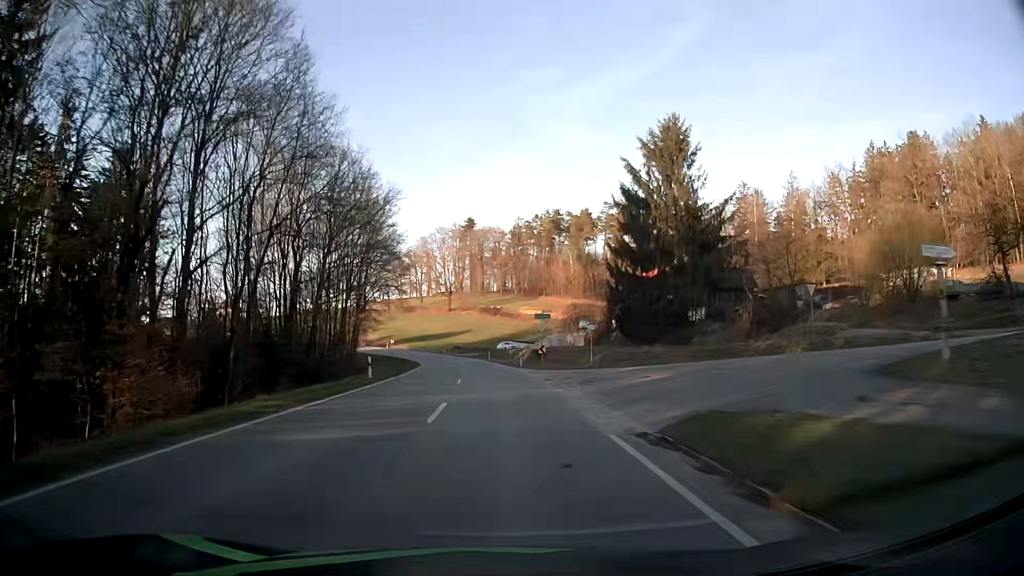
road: secondary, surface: asphalt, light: Day
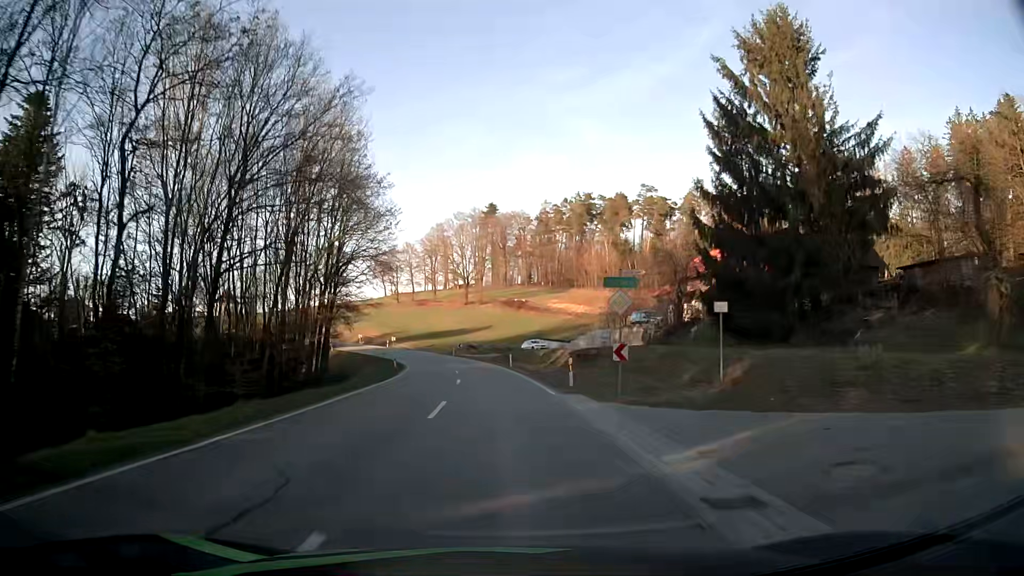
(-0.4, +23.0) m; -2°
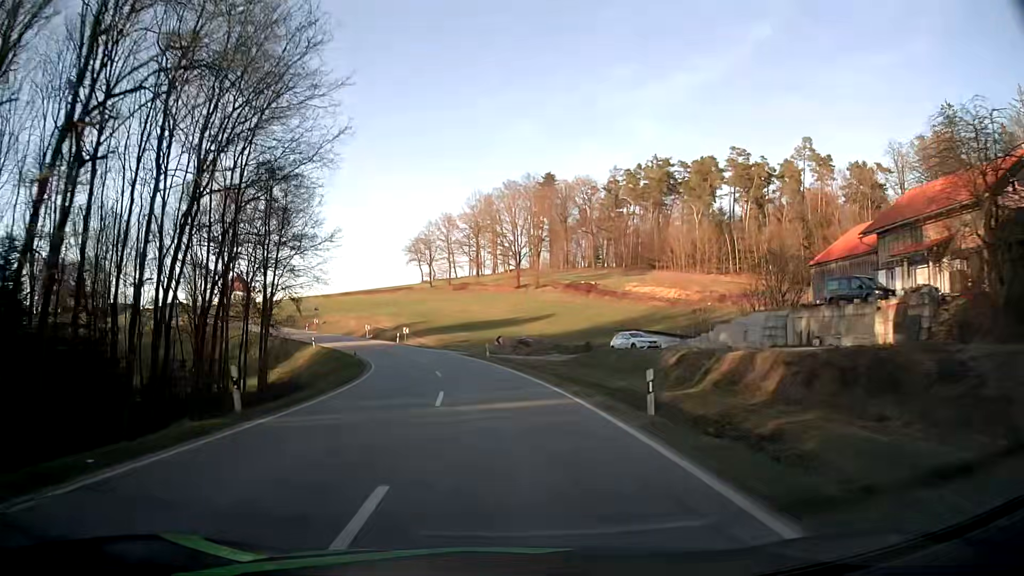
(-1.2, +34.7) m; -4°
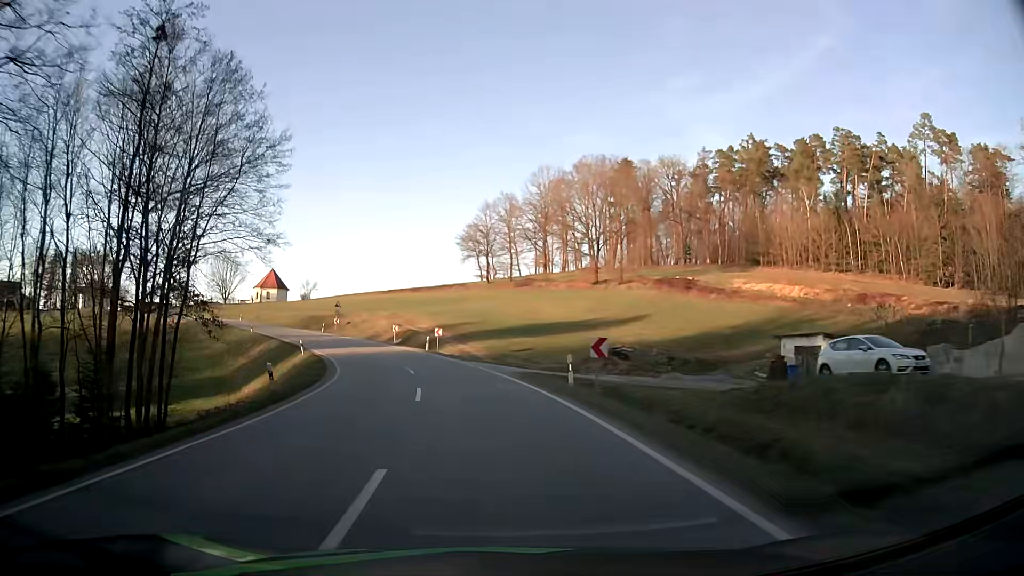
(-1.0, +23.0) m; -6°
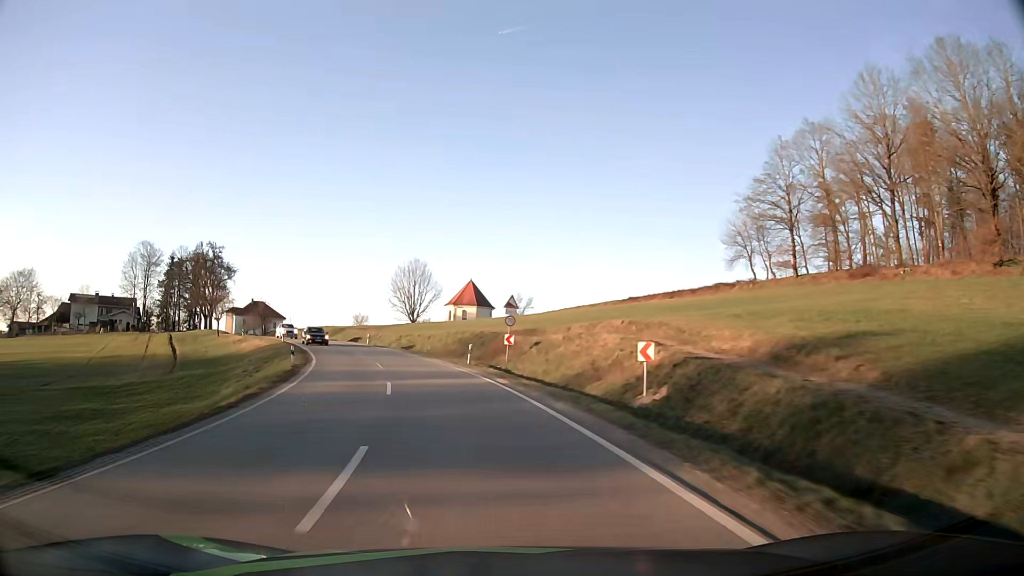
(-6.8, +44.5) m; -20°
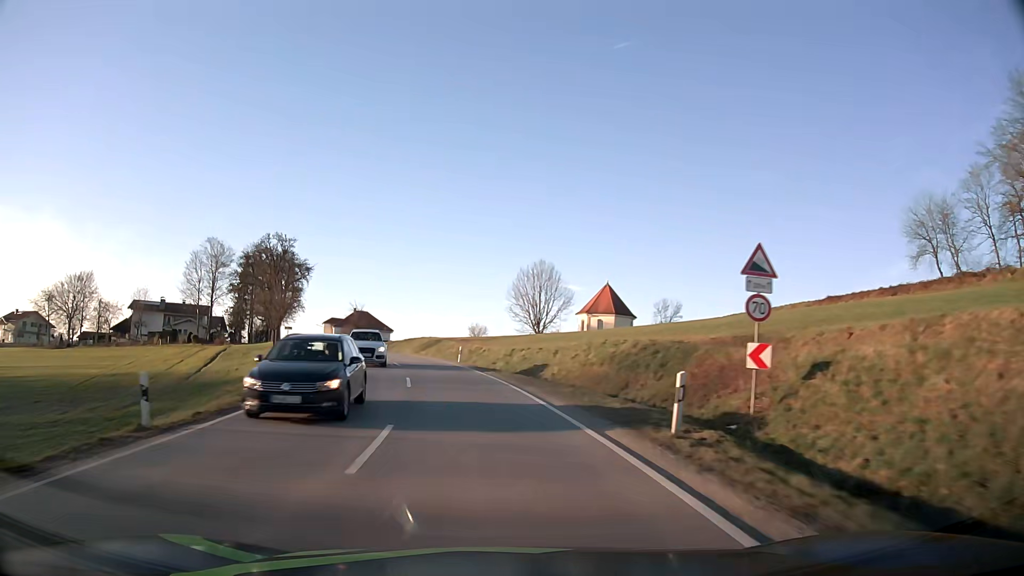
(-2.3, +22.1) m; -11°
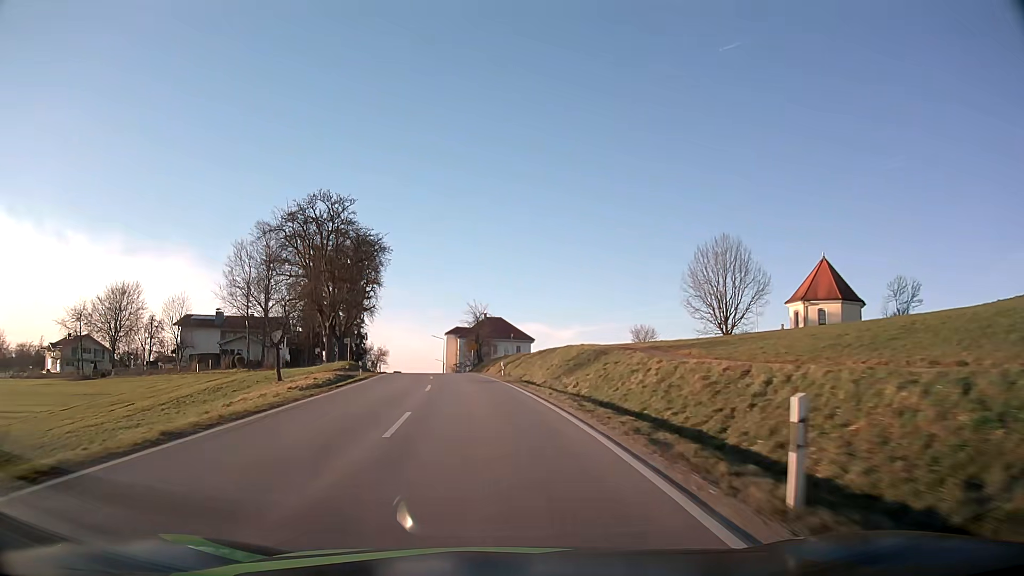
(-3.6, +33.3) m; -13°
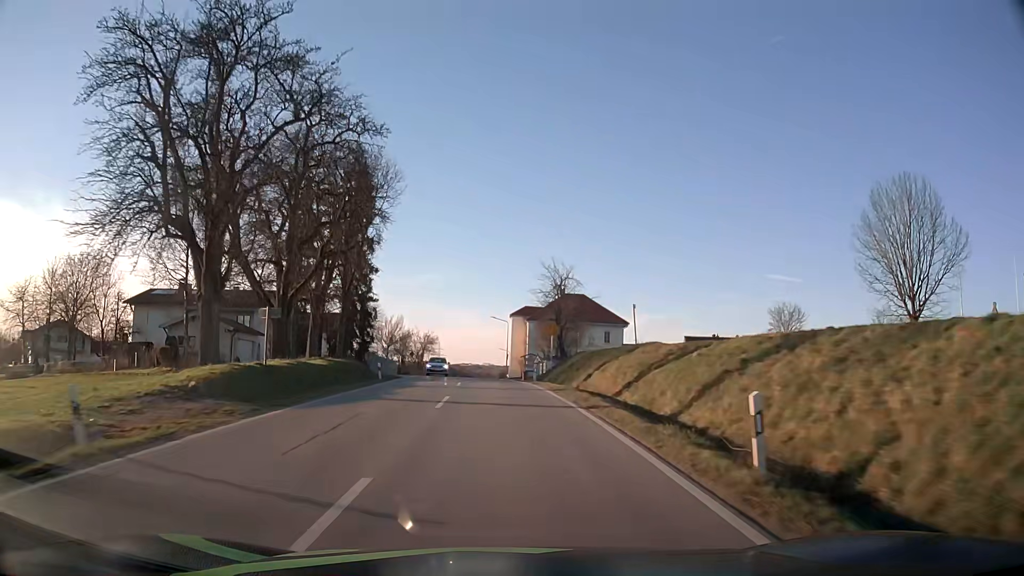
(-2.2, +31.3) m; -6°
(0, +10) (0, +20) (0, +30) (-1, +40) (-2, +50) (-2, +60) (-3, +70) (-4, +80) (-5, +90) (-5, +100) m
